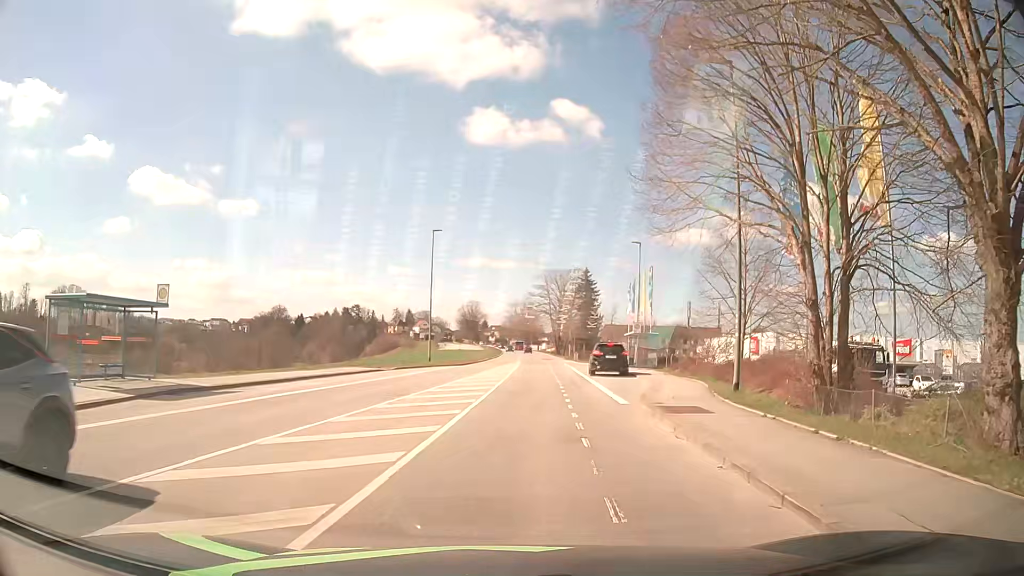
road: tertiary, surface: asphalt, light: Day
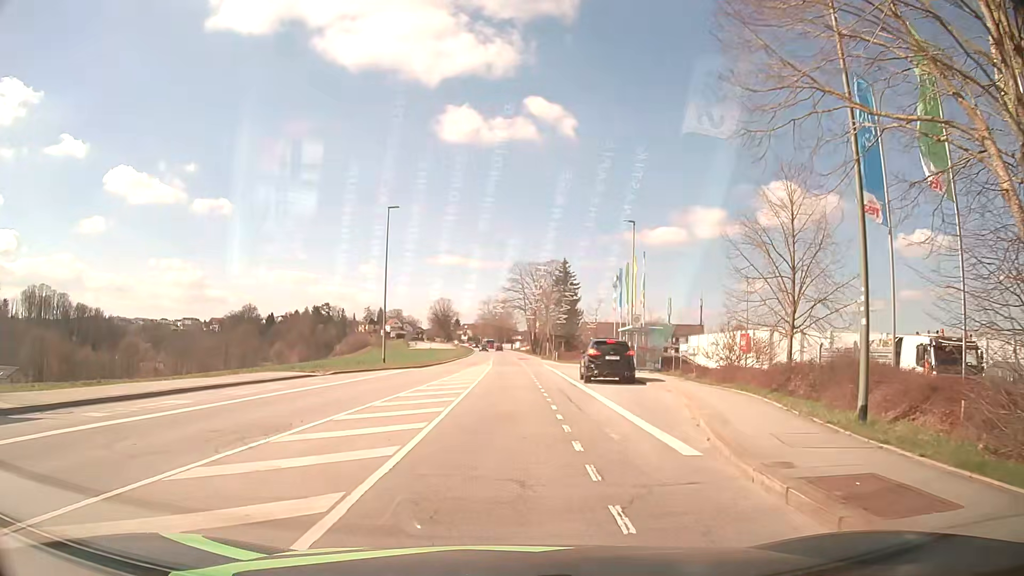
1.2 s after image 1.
(+0.3, +8.6) m; +3°
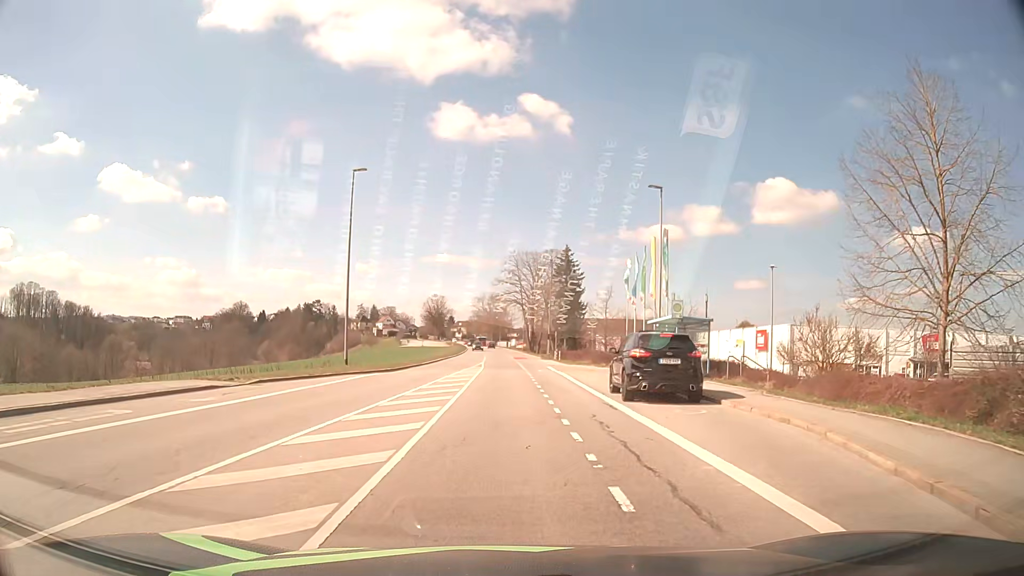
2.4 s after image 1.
(0.0, +9.5) m; 0°
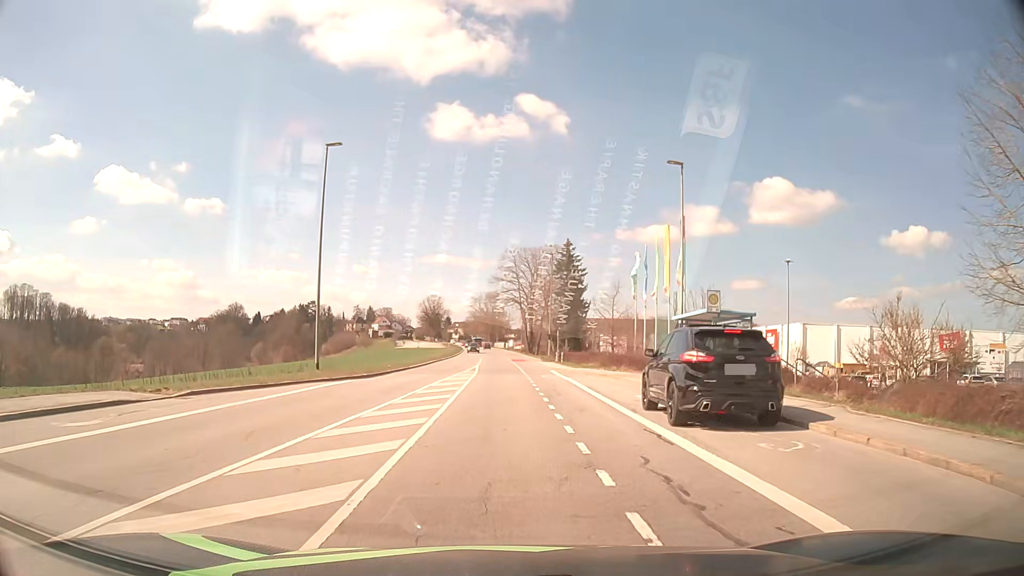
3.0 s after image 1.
(0.0, +5.1) m; 0°
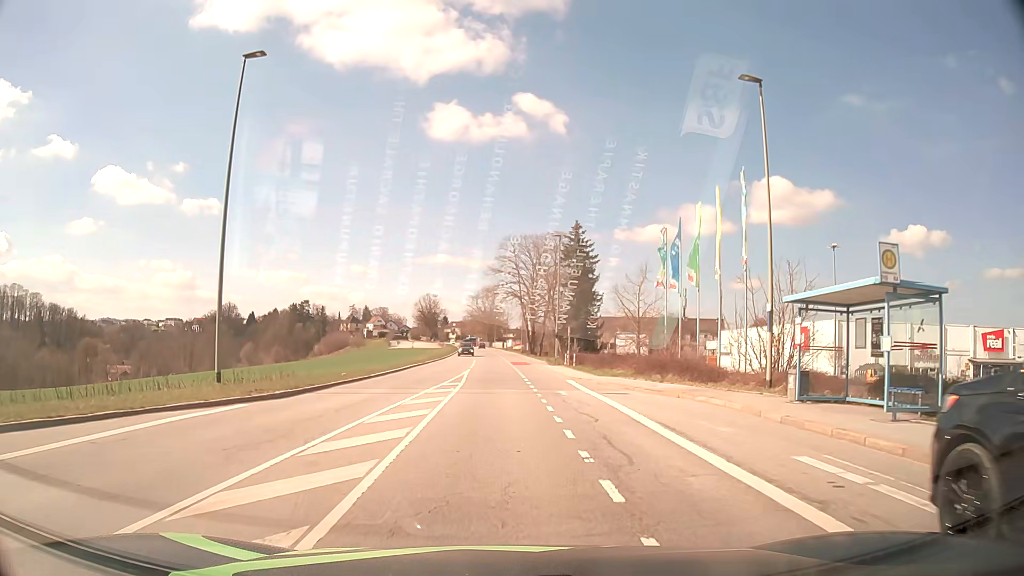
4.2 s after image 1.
(+0.1, +10.7) m; +1°
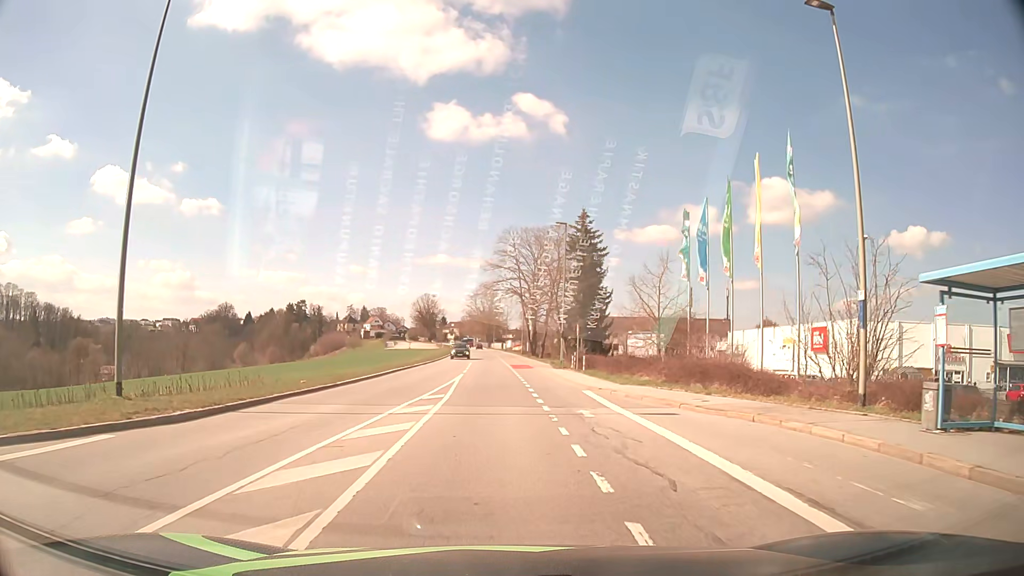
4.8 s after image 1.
(0.0, +5.7) m; 0°
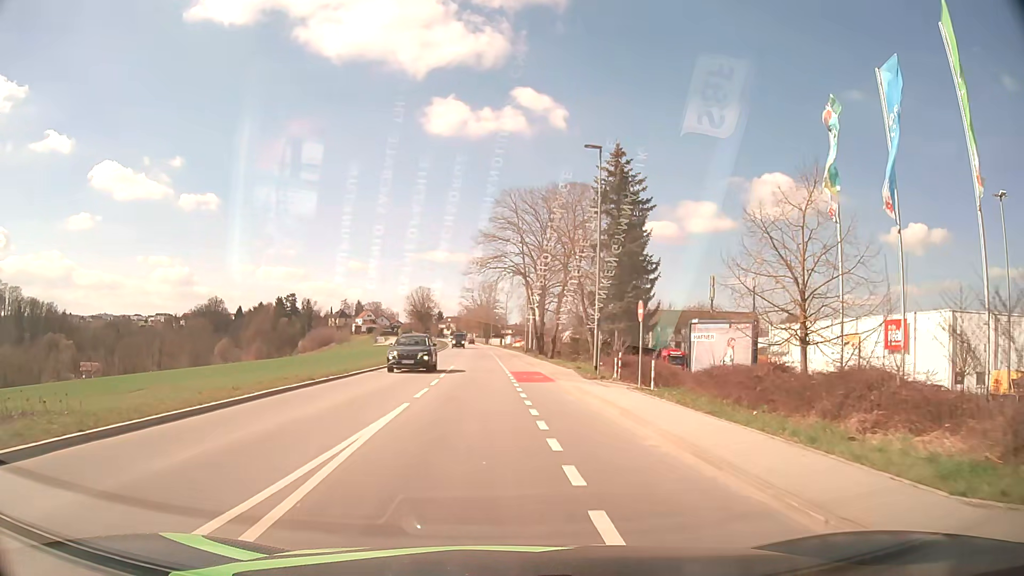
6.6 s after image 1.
(+0.1, +18.1) m; 0°
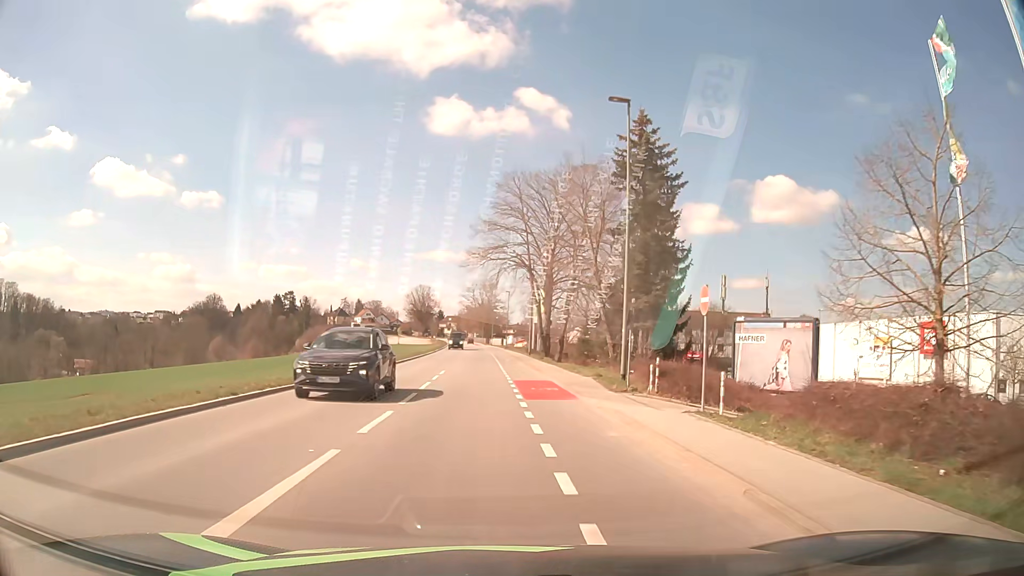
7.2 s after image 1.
(0.0, +6.4) m; 0°
(0, +10) (0, +20) (0, +30) (-1, +40) (-1, +50) (-1, +60) (-2, +70) (-2, +80) (-3, +90) (-3, +100) m
